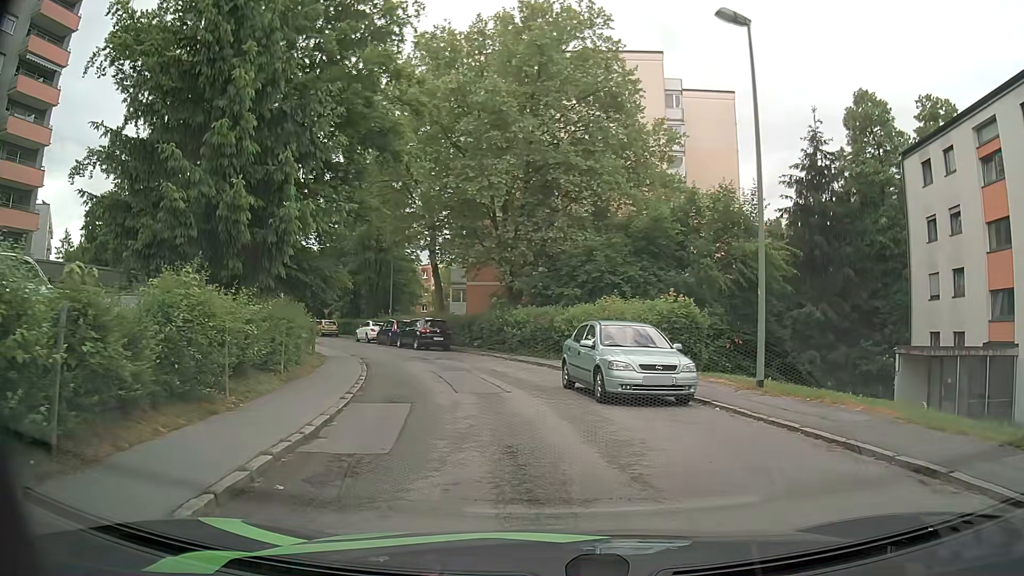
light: Day
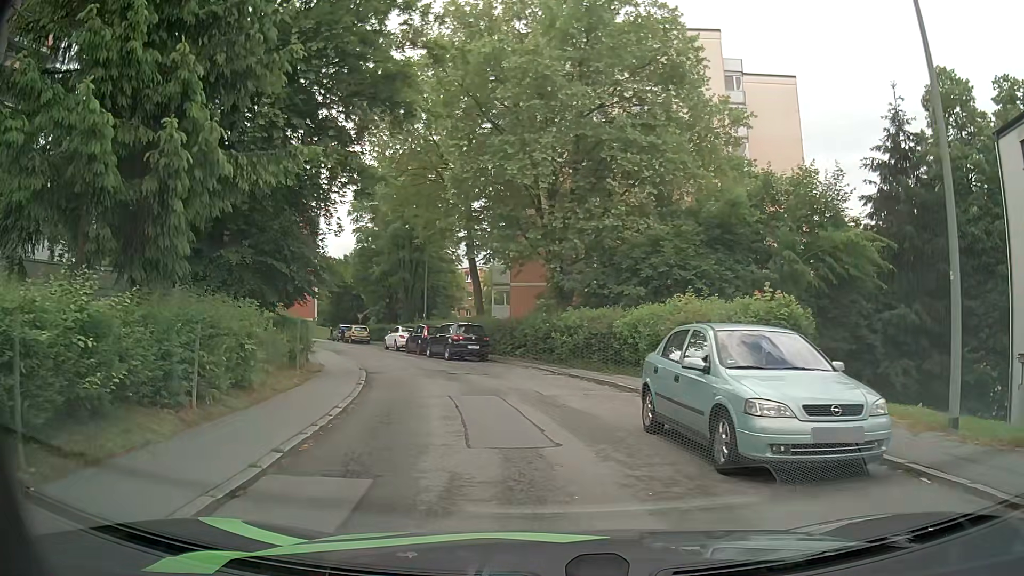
(-0.2, +5.3) m; -4°
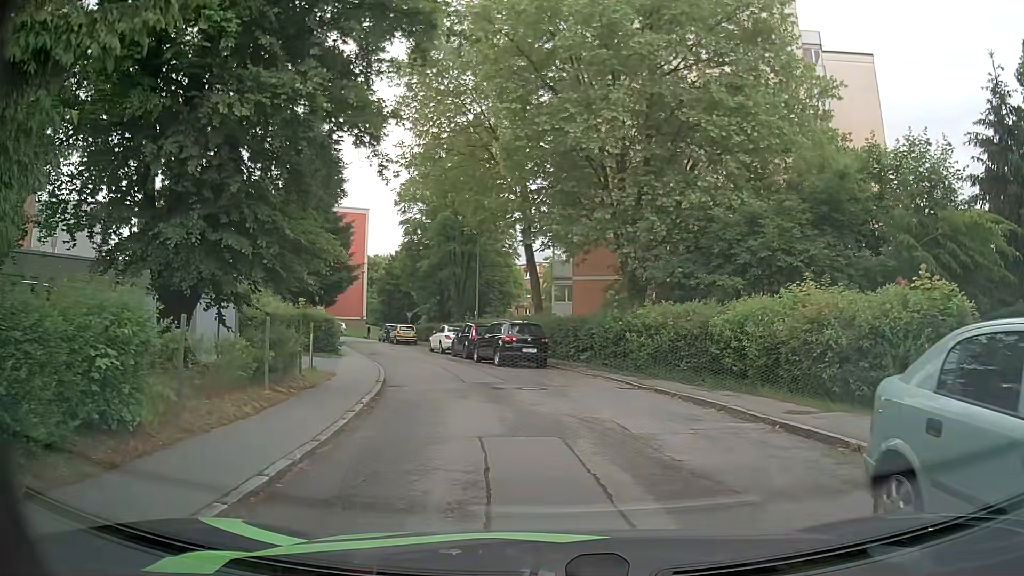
(-0.2, +5.1) m; -4°
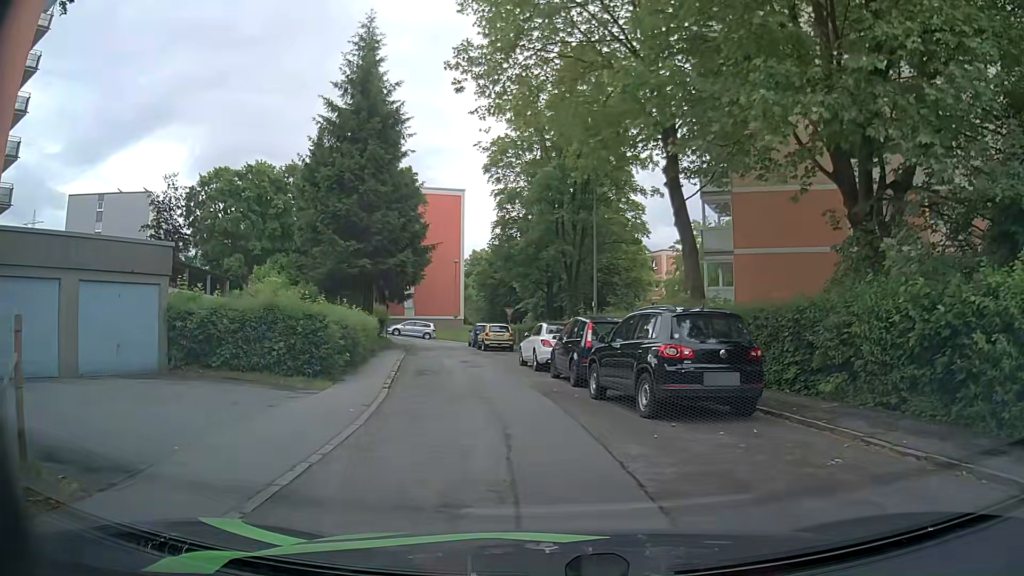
(-1.2, +13.8) m; -9°
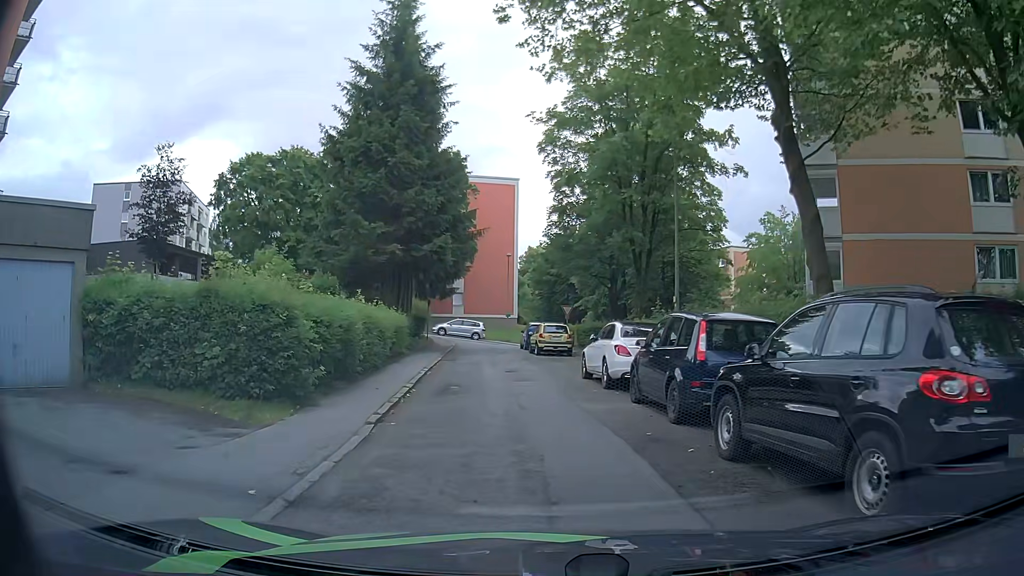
(-0.4, +5.6) m; -5°
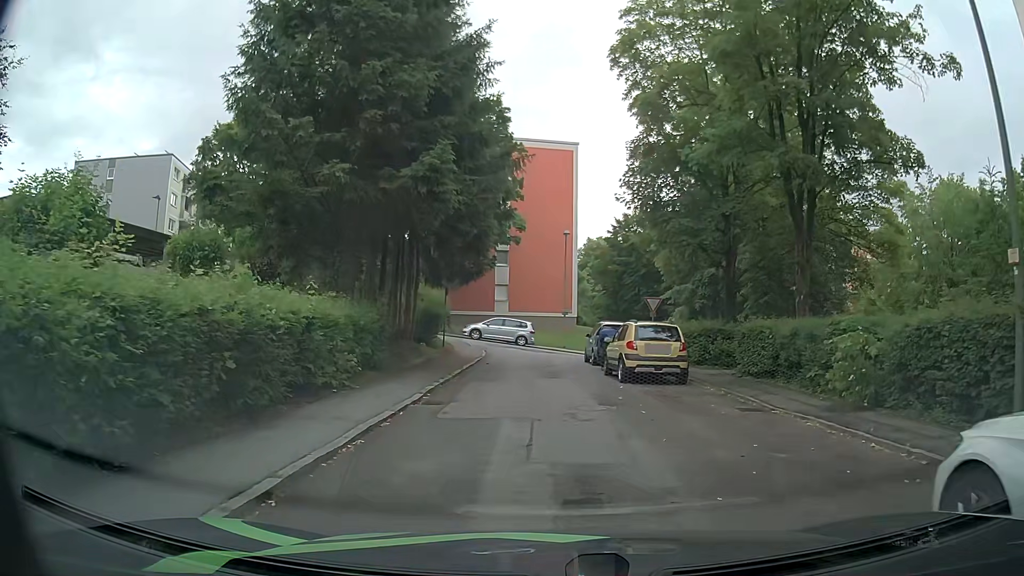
(-1.1, +14.6) m; -5°
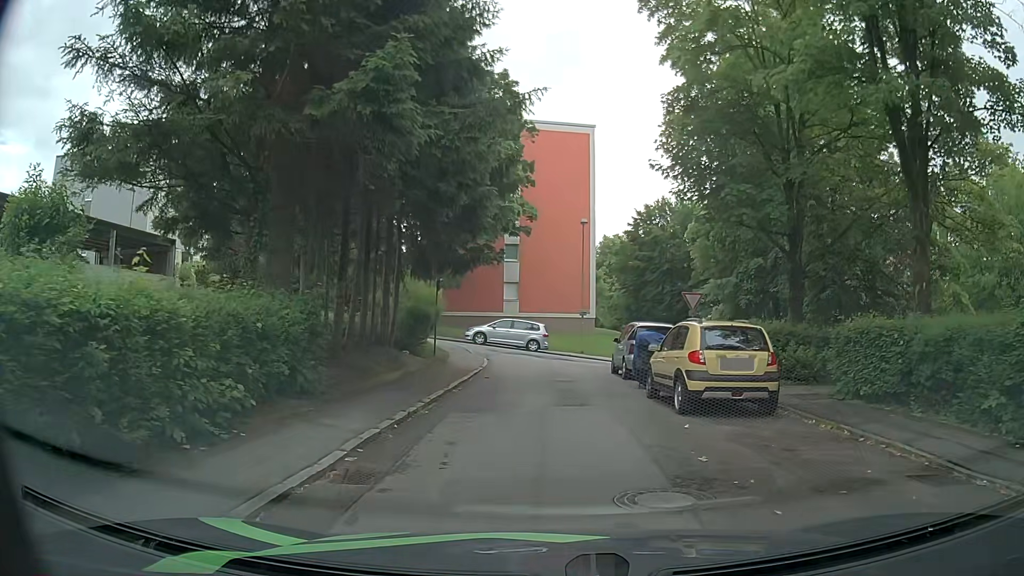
(-0.1, +5.6) m; 0°
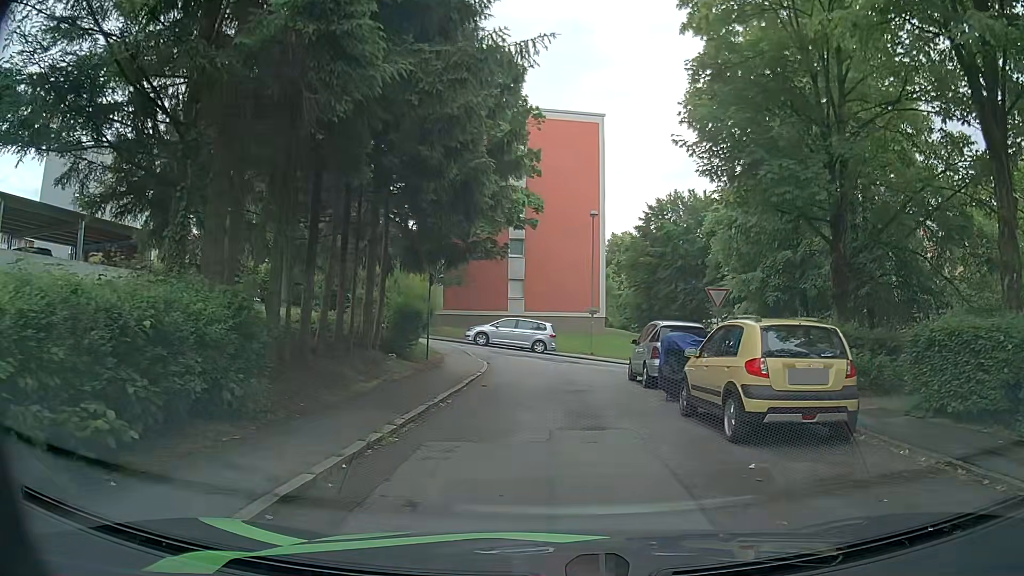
(-0.1, +2.7) m; 0°
